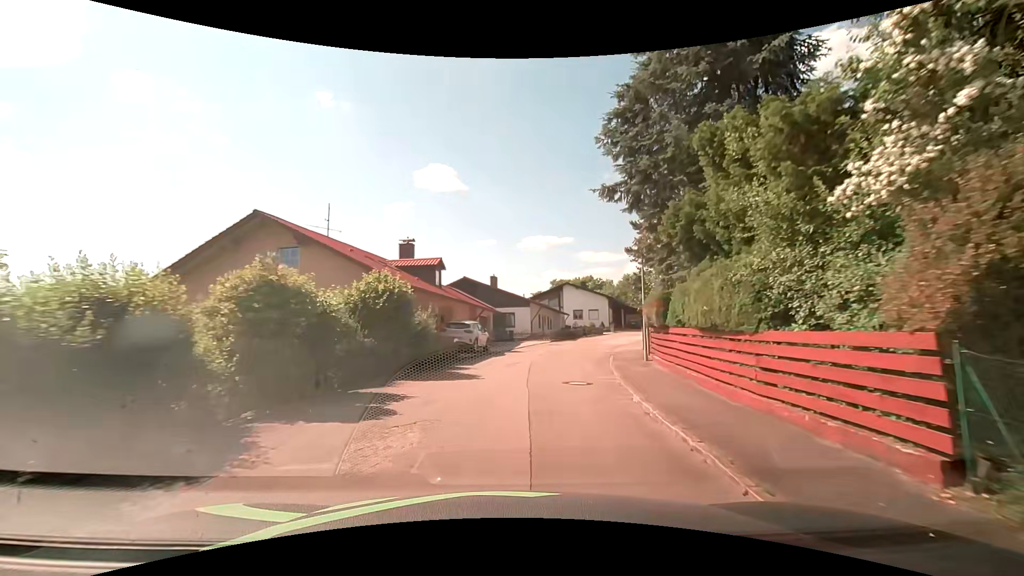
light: Day
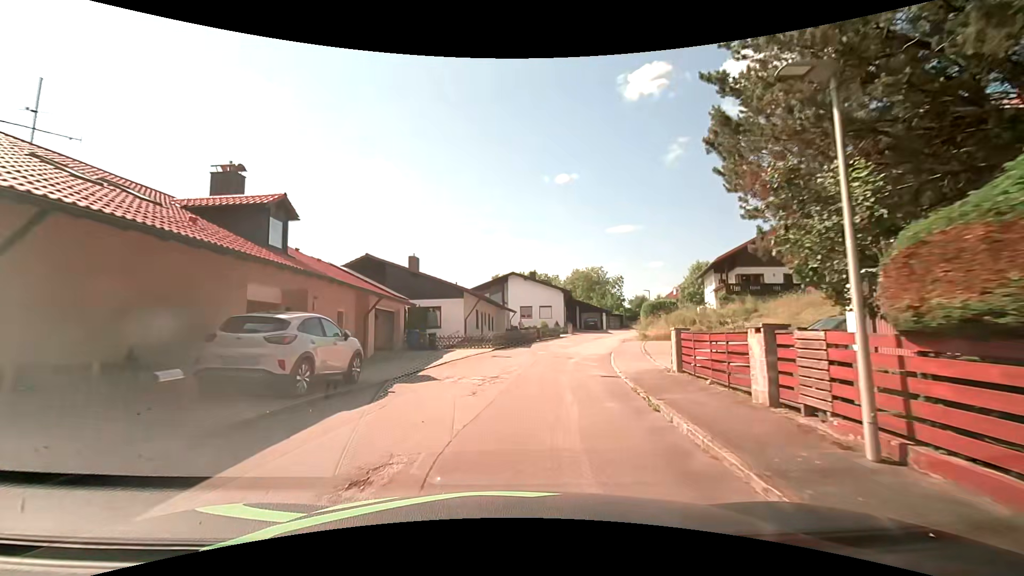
(+0.9, +14.2) m; +7°
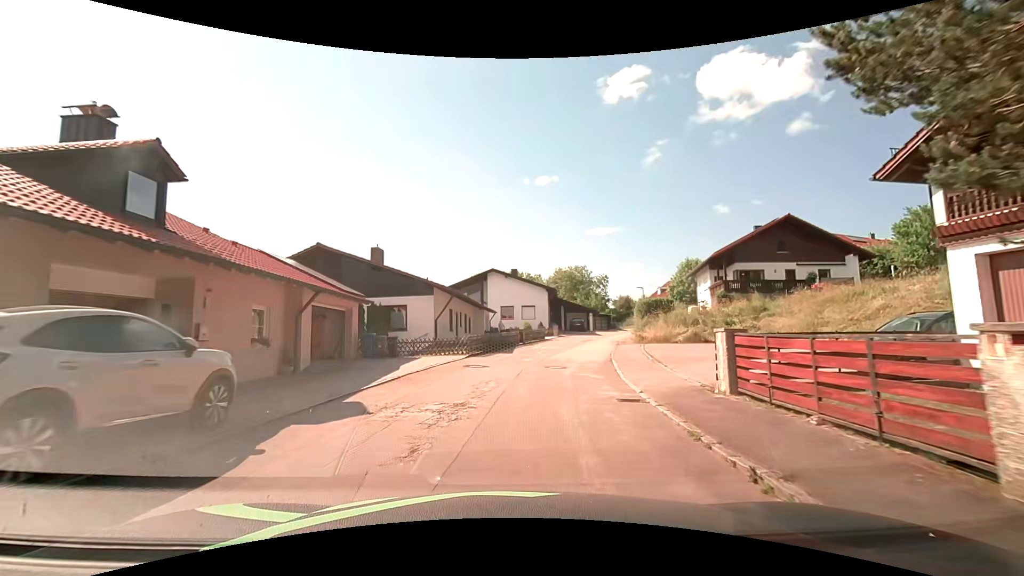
(+0.1, +4.7) m; +2°
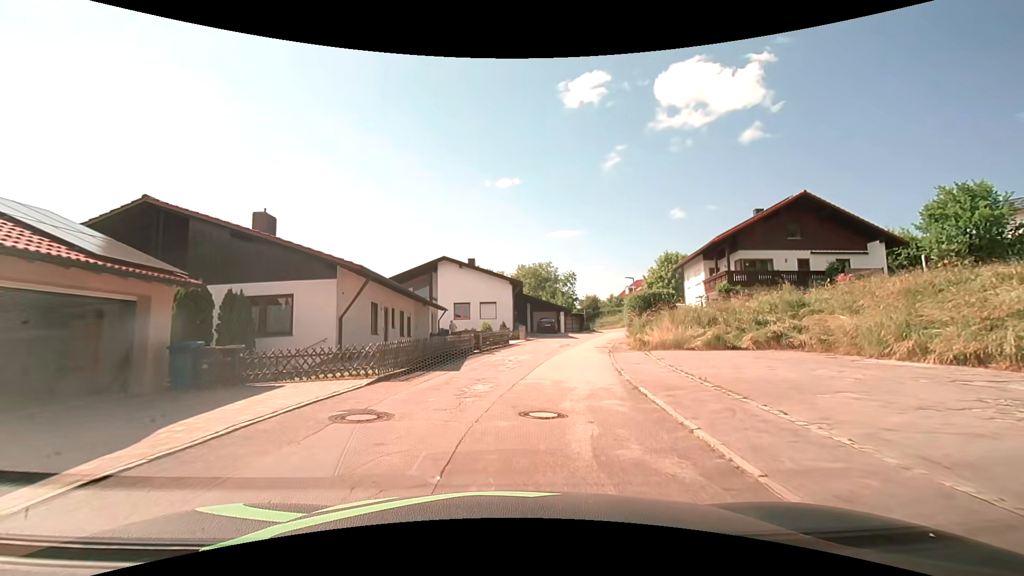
(+0.4, +9.5) m; +5°
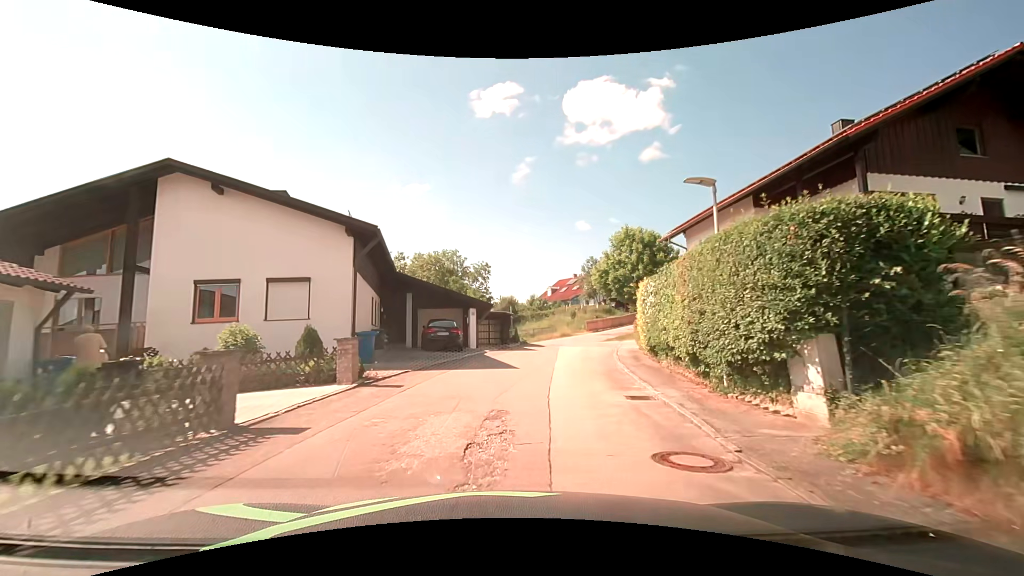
(+2.3, +23.7) m; +10°
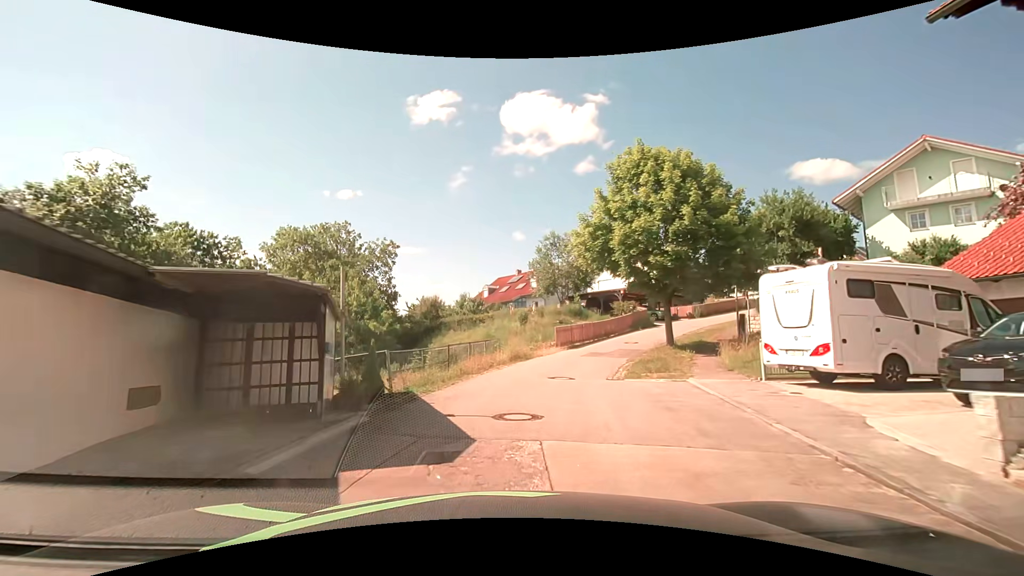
(+1.9, +23.4) m; +8°
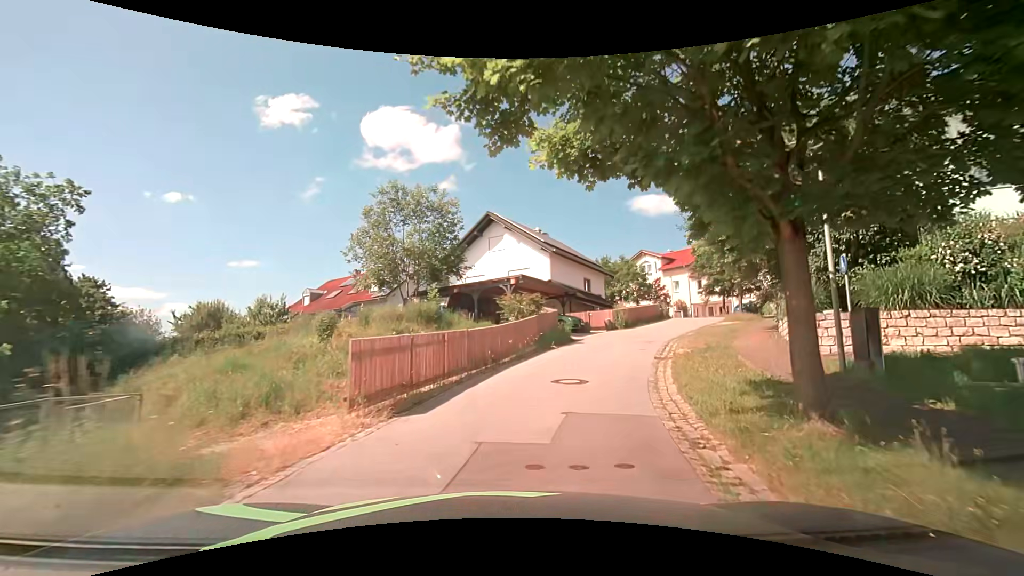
(+2.1, +18.5) m; +15°
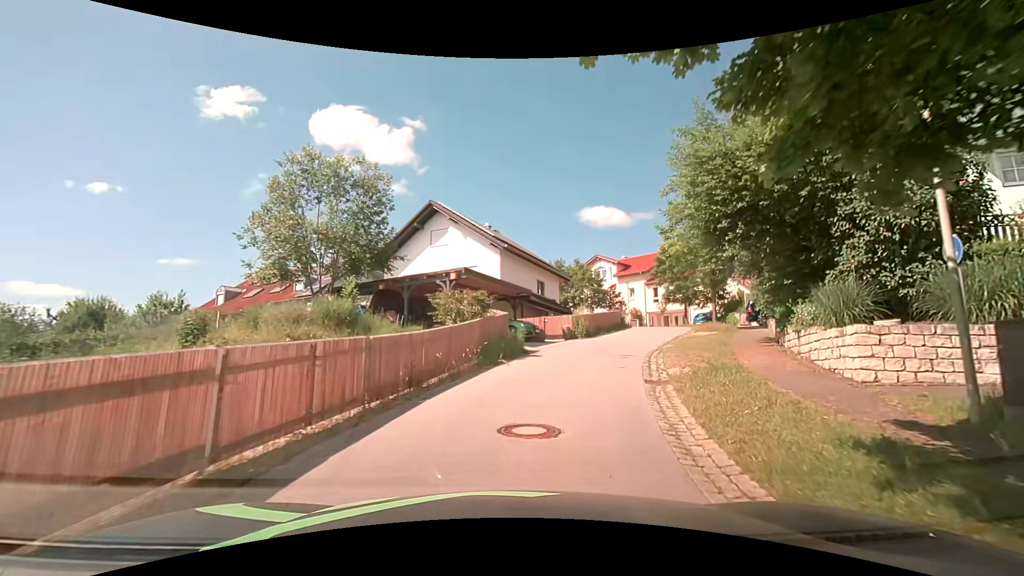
(+0.2, +4.7) m; +6°
(+1, +10) (+4, +19) (+9, +28) (+12, +38) (+10, +48) (+4, +55) (-4, +61) (-12, +67) (-20, +72) (-29, +78) m
